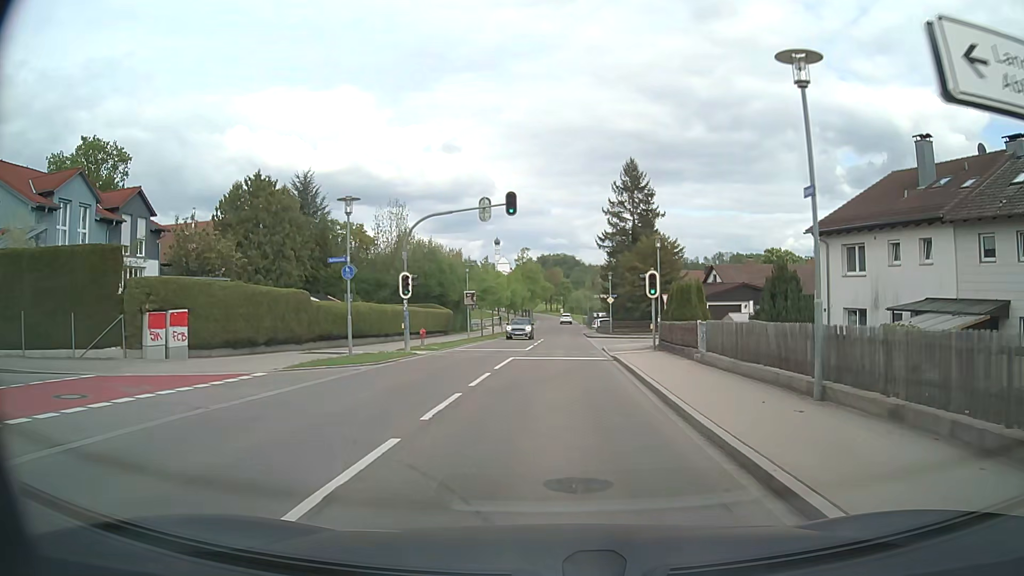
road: tertiary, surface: asphalt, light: Day
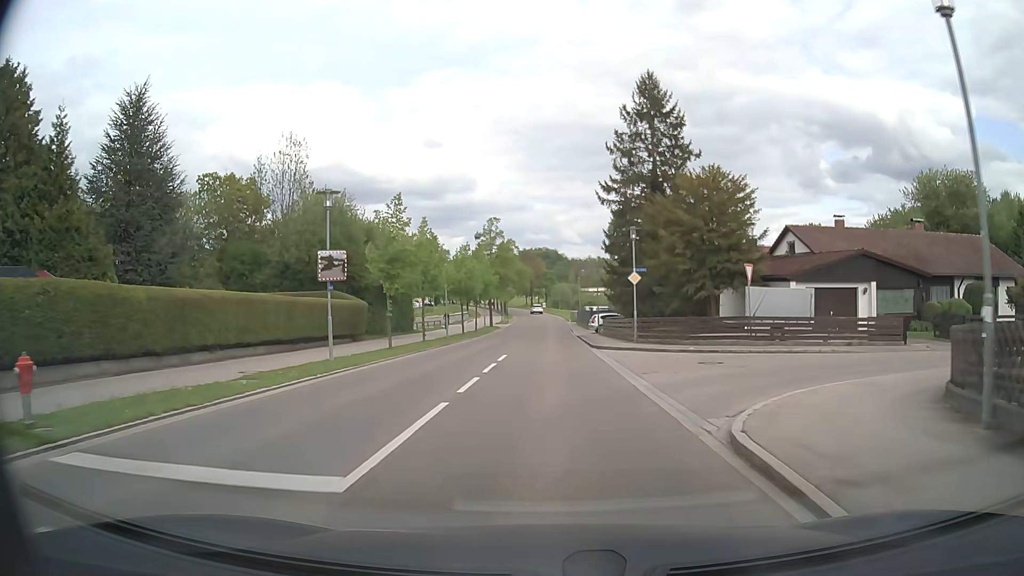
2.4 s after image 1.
(+0.3, +25.5) m; +2°
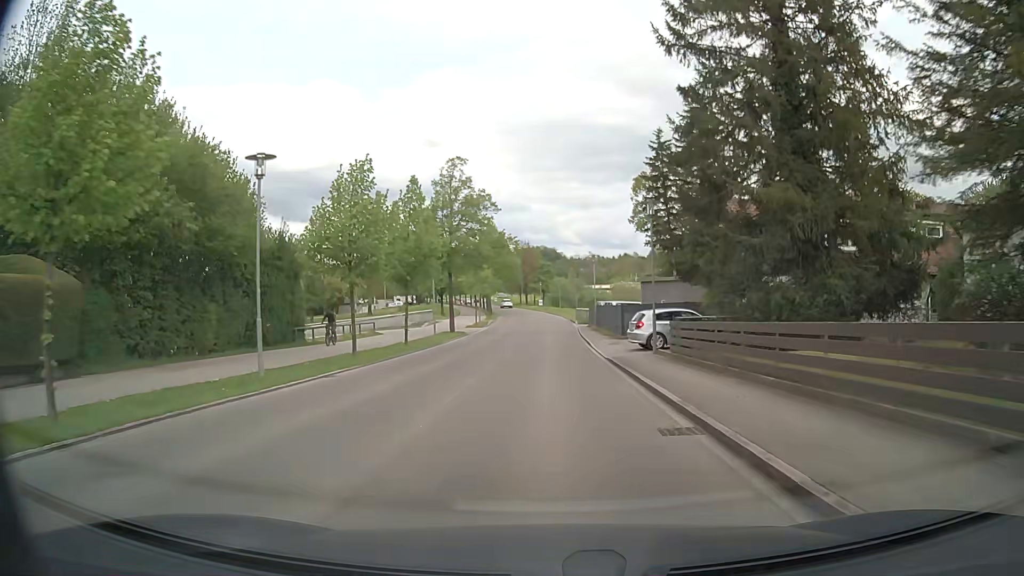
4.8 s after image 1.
(-0.2, +27.0) m; -1°
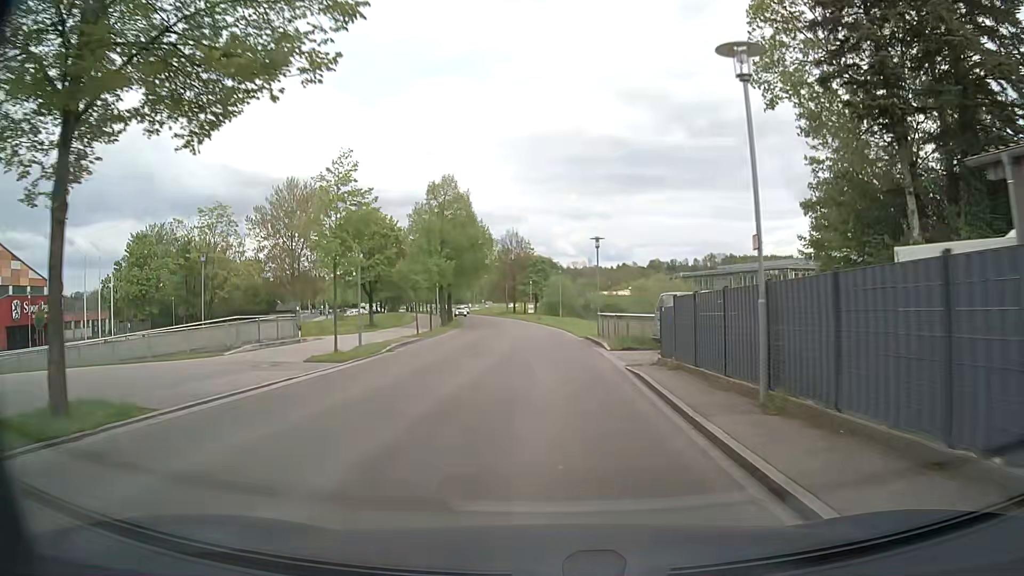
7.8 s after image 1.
(+0.2, +36.2) m; 0°
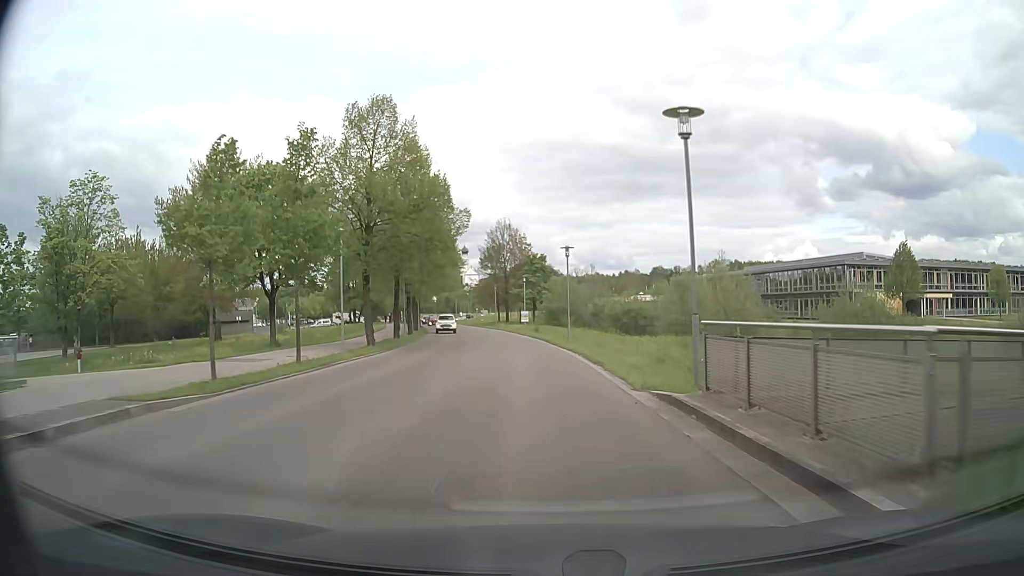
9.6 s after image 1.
(0.0, +22.1) m; -1°
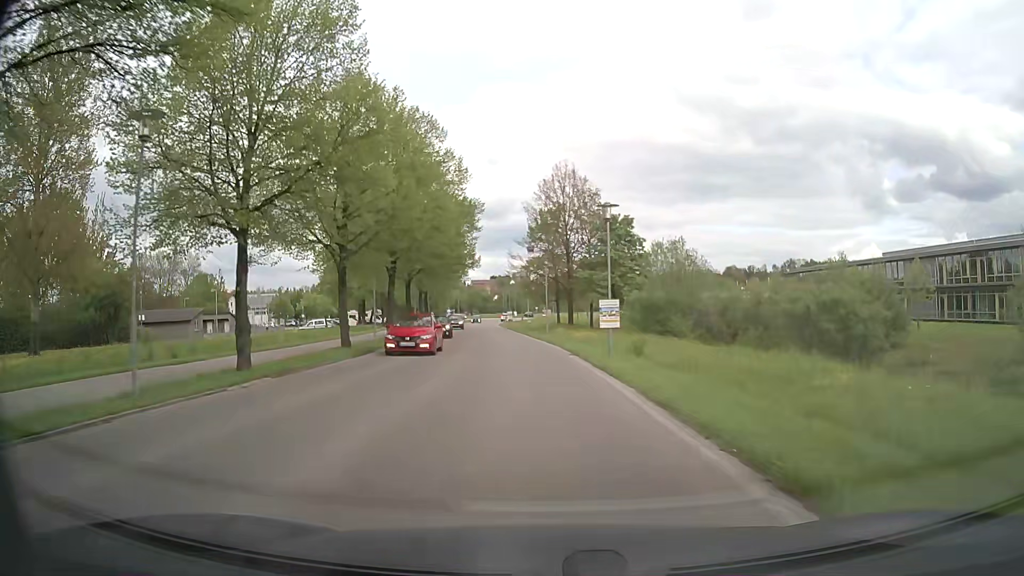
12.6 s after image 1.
(-1.3, +36.3) m; -5°
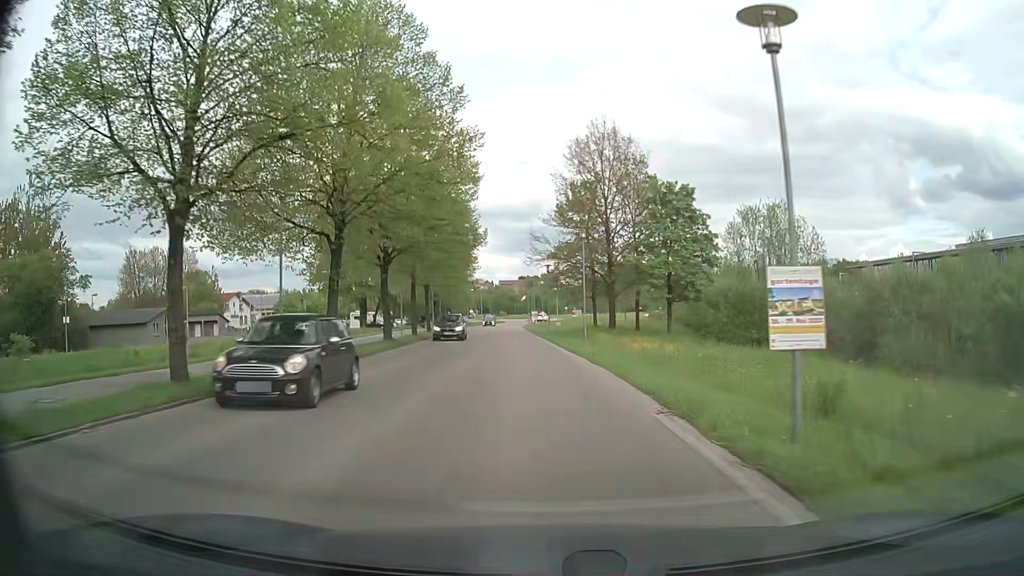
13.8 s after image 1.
(-0.3, +14.2) m; -3°
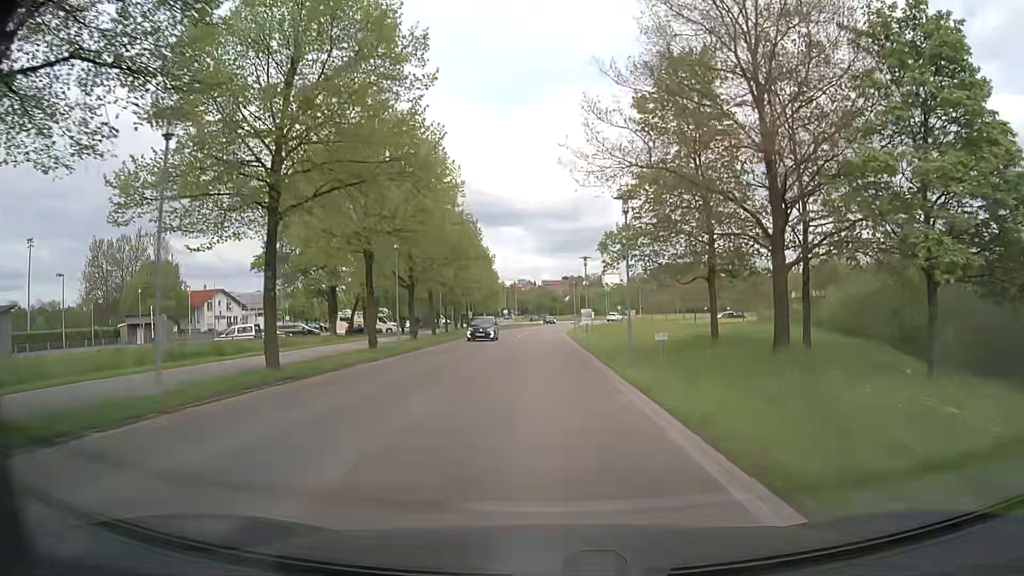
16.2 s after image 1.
(-0.9, +27.7) m; -3°
